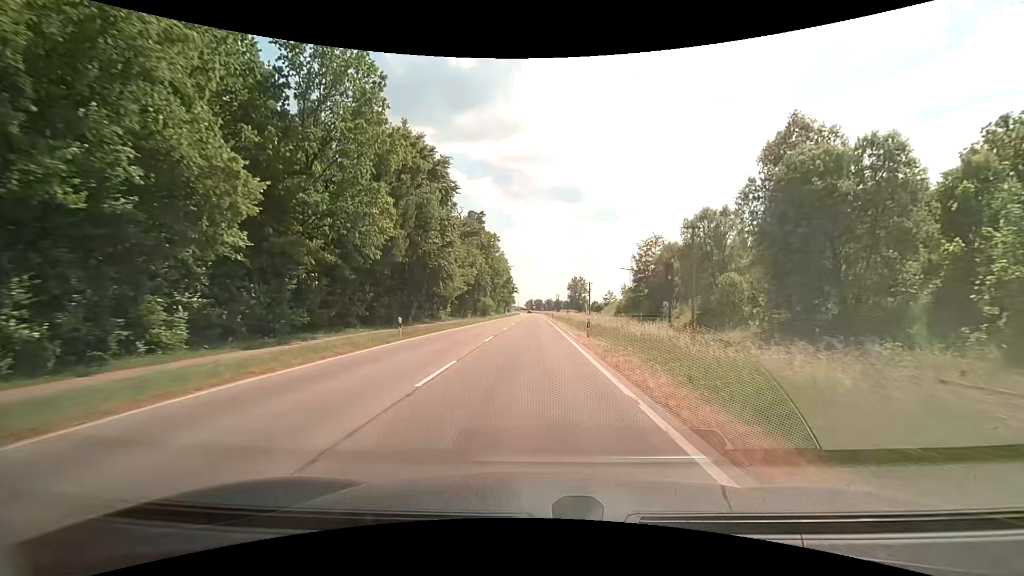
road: secondary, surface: asphalt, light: Day
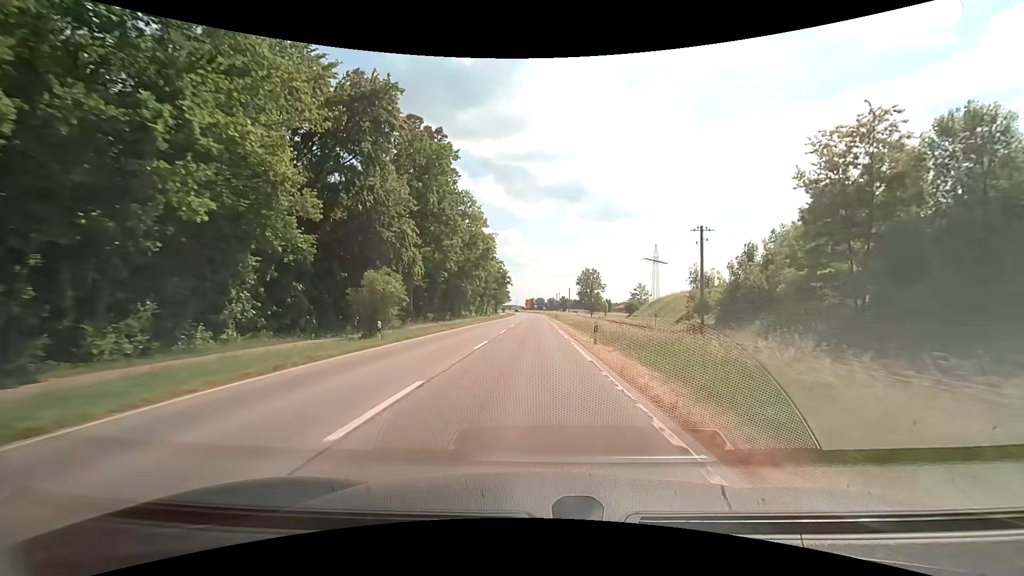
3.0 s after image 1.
(-0.1, +51.3) m; 0°
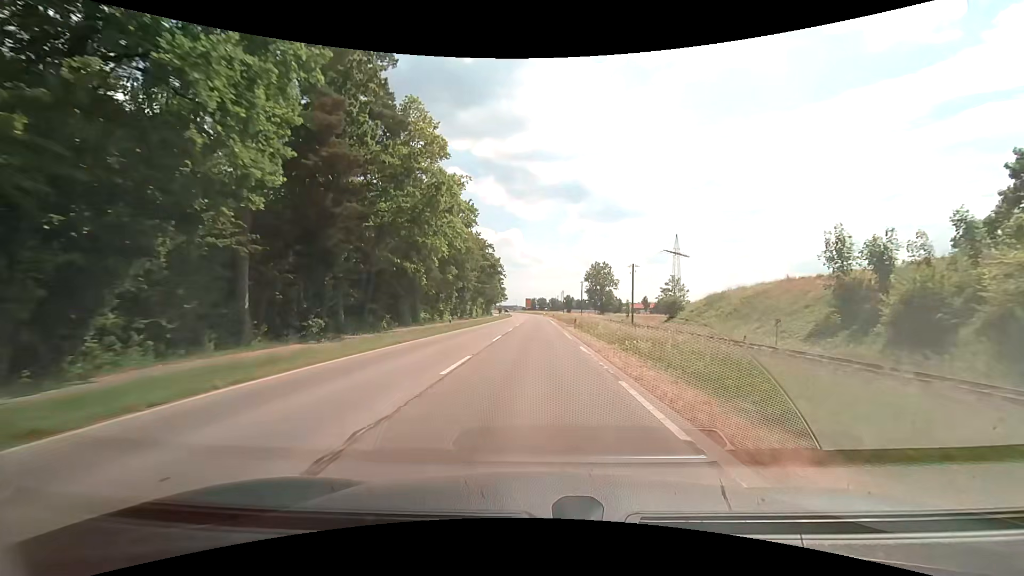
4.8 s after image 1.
(-0.2, +30.5) m; -1°
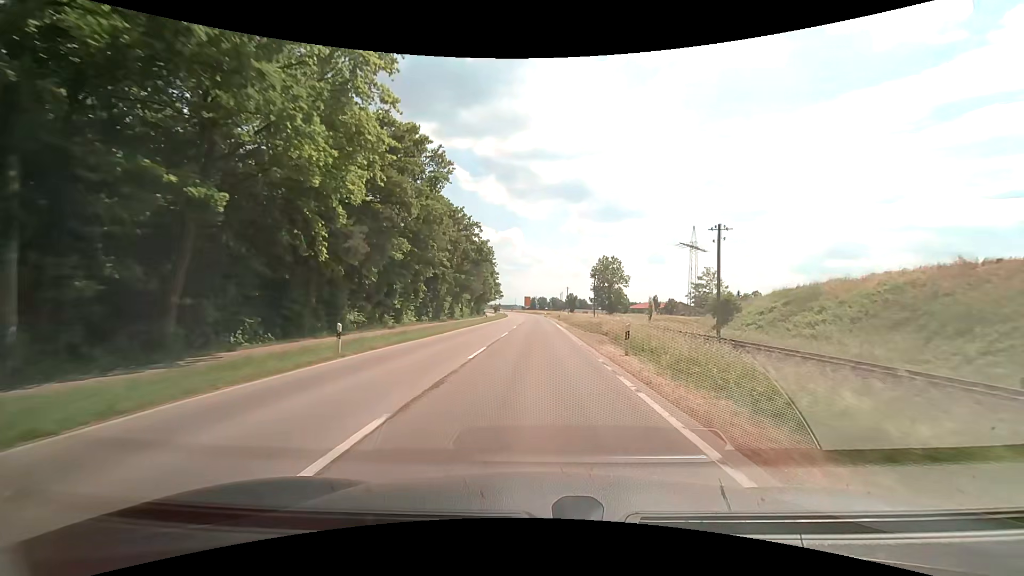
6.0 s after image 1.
(0.0, +20.3) m; 0°
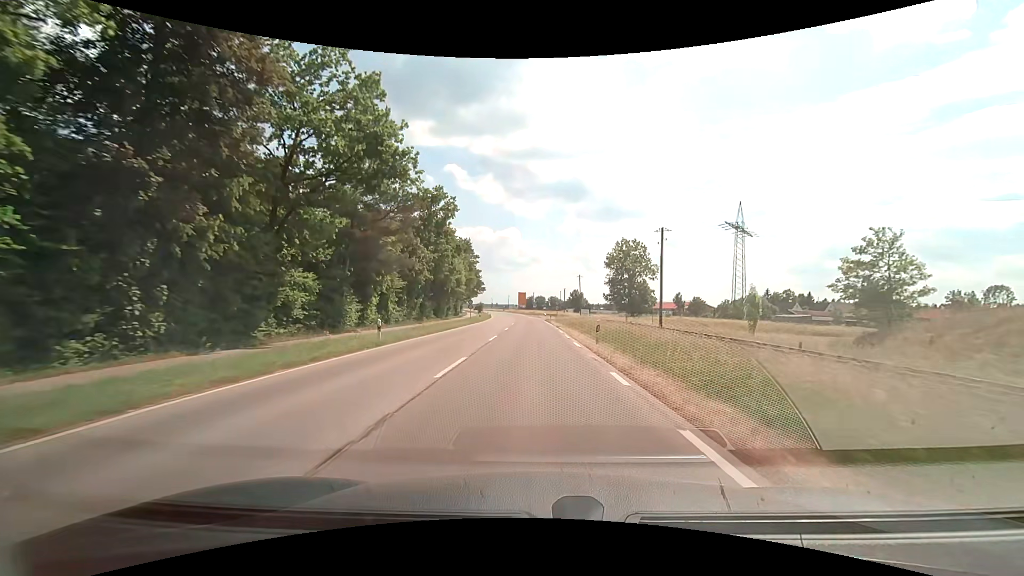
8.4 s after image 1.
(+0.2, +40.4) m; 0°
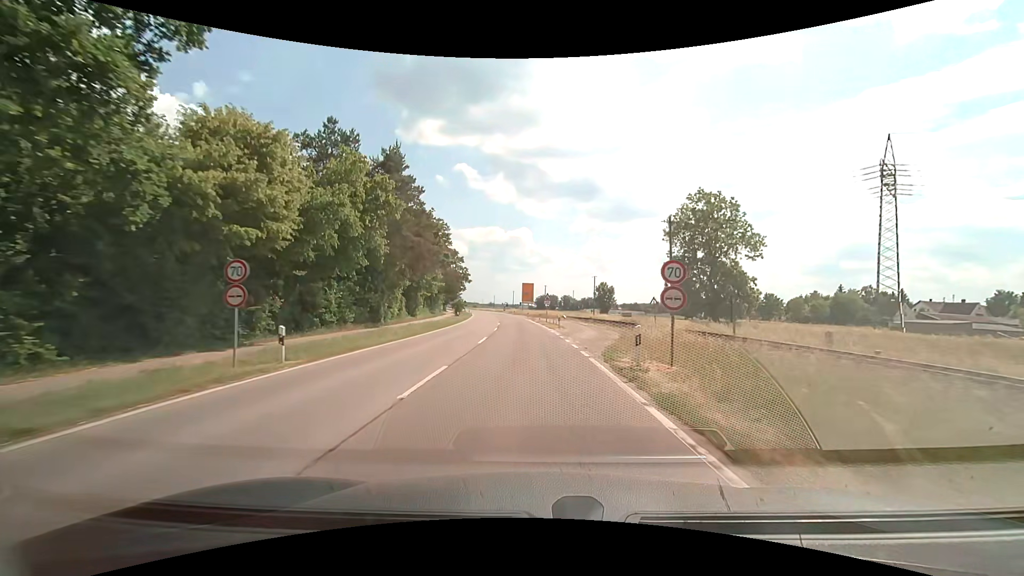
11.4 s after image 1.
(0.0, +50.2) m; -1°
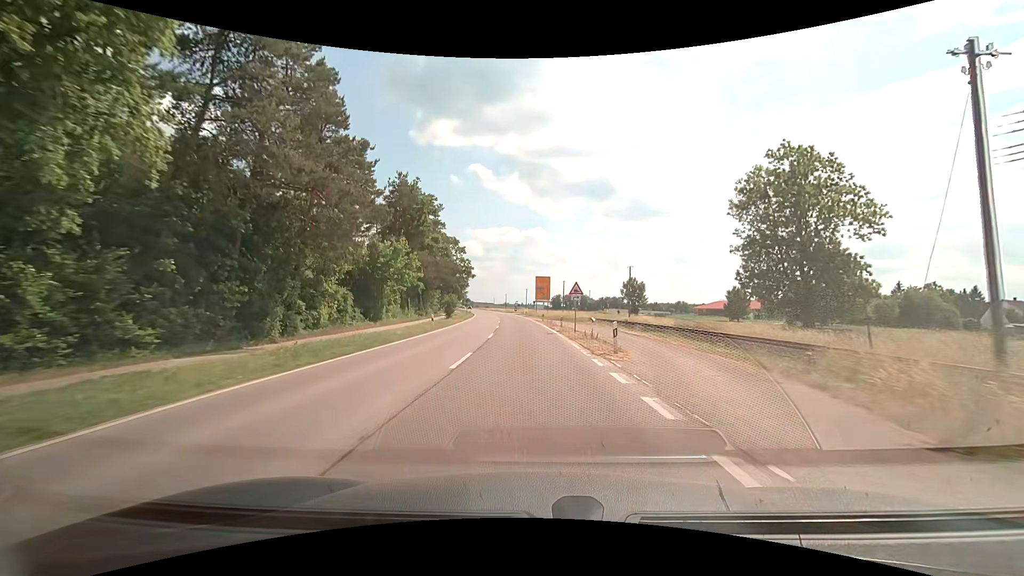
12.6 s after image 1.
(-0.3, +20.0) m; -2°
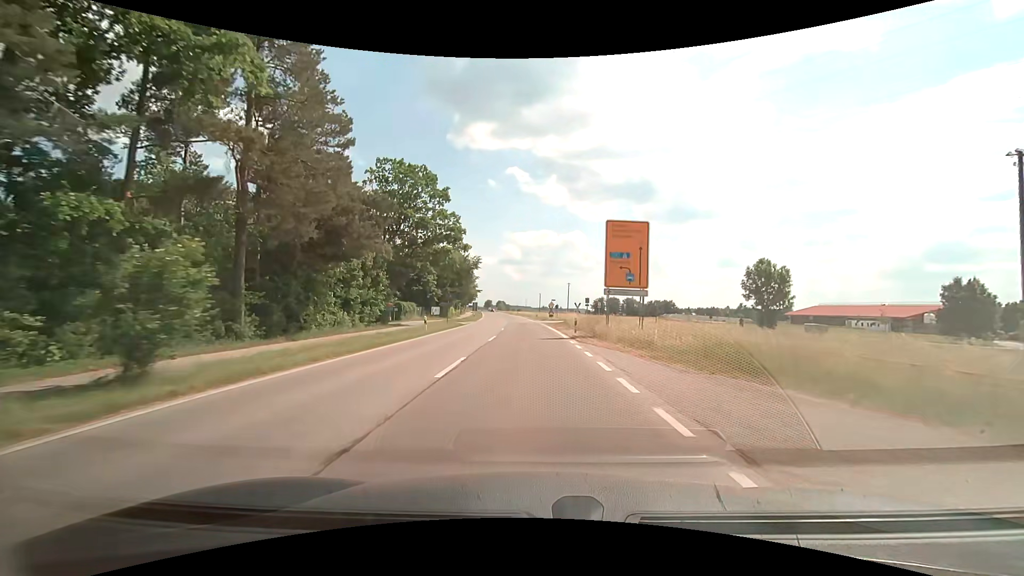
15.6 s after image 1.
(-1.7, +49.6) m; -4°
(0, +10) (0, +20) (-1, +30) (-1, +40) (-1, +50) (-2, +60) (-3, +70) (-3, +80) (-4, +90) (-5, +100) m
